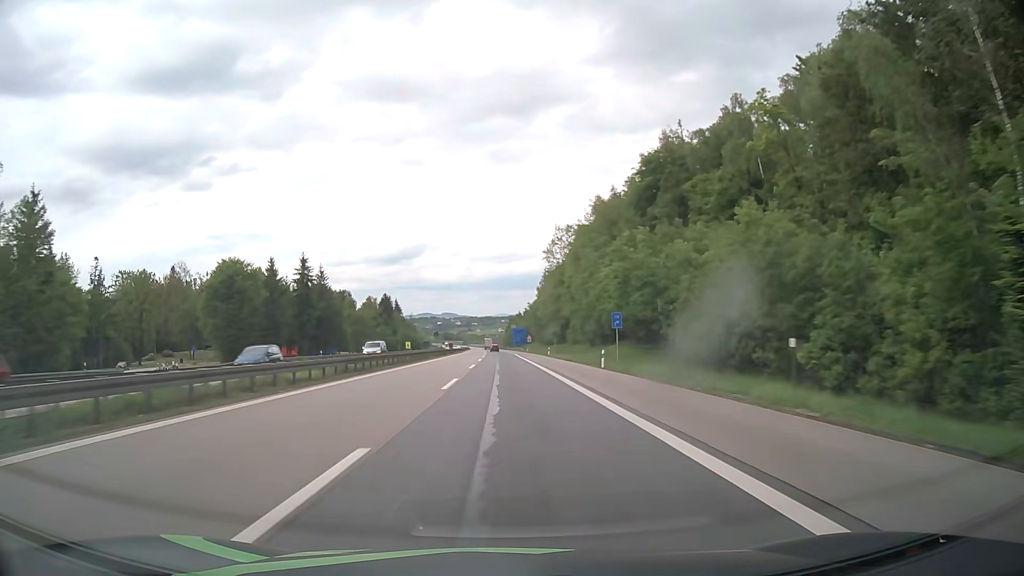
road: motorway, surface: asphalt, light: Day
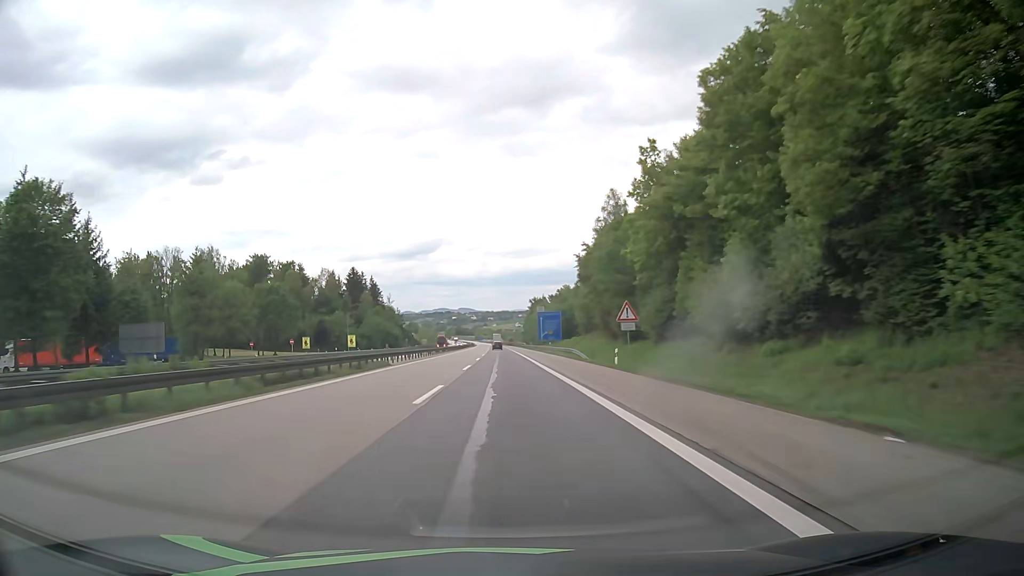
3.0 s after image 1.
(-1.1, +95.2) m; -1°
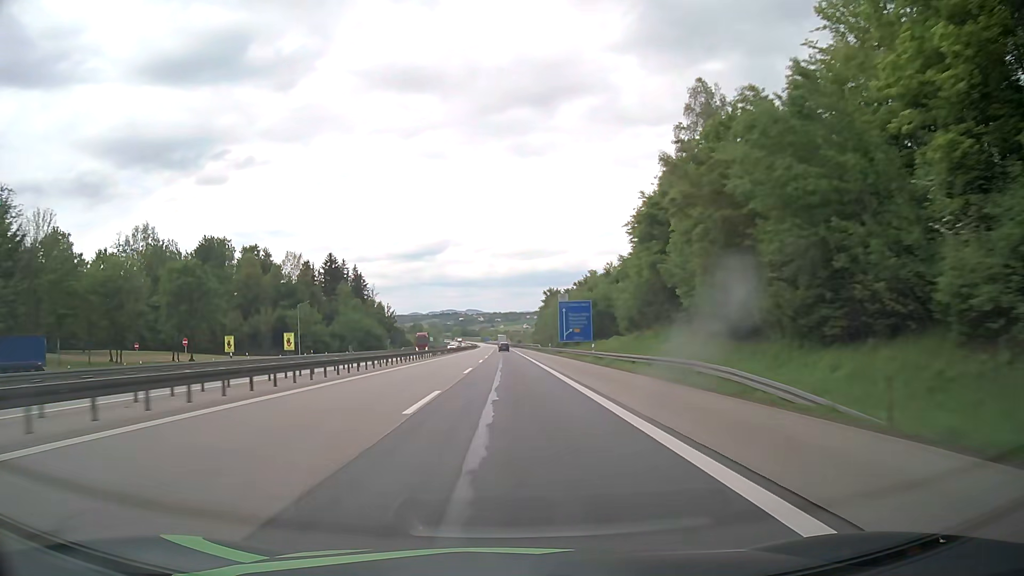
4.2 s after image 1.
(-0.3, +38.1) m; -1°
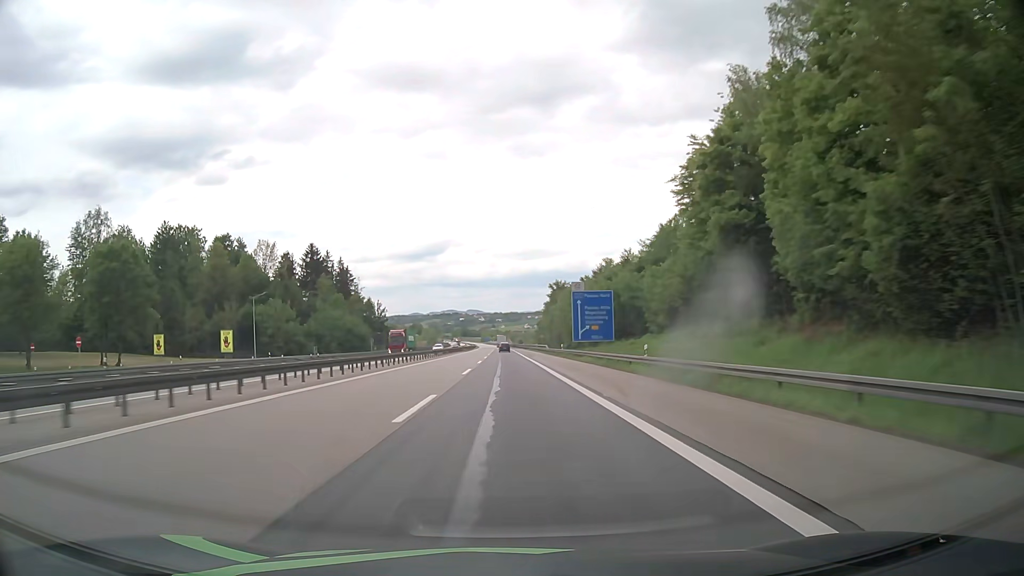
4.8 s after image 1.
(0.0, +19.1) m; 0°
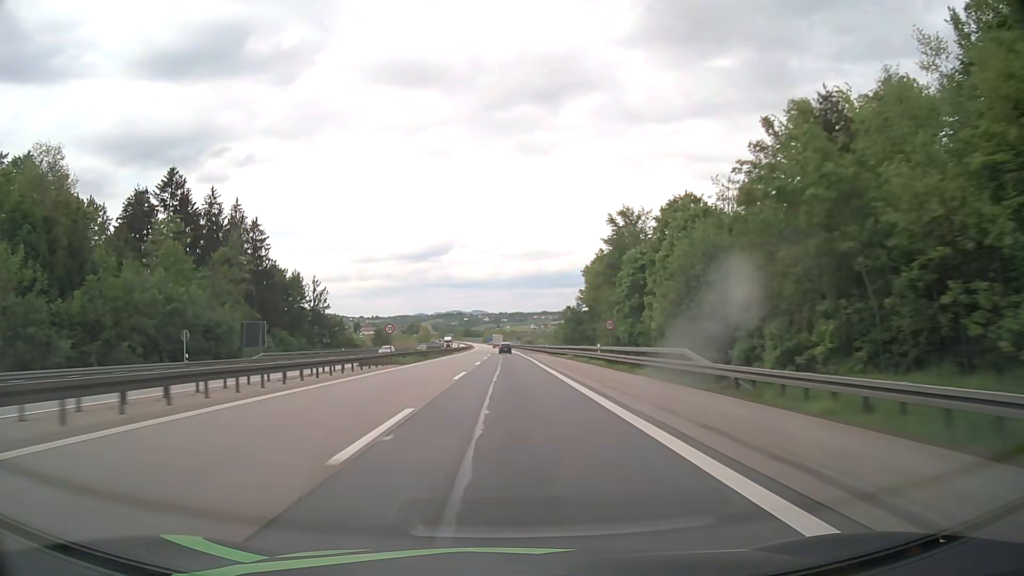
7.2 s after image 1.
(-0.1, +76.3) m; 0°
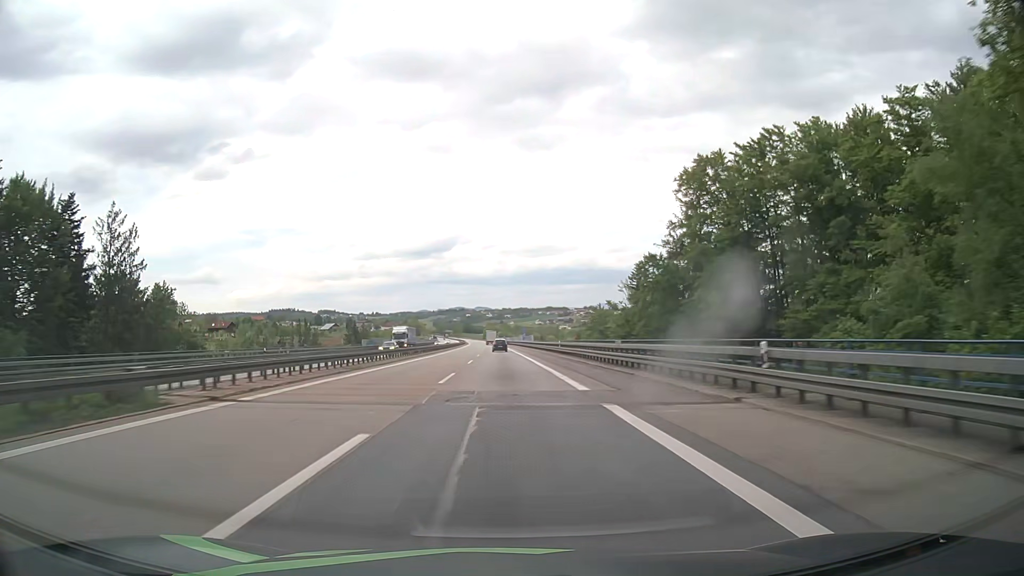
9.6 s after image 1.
(0.0, +75.7) m; 0°
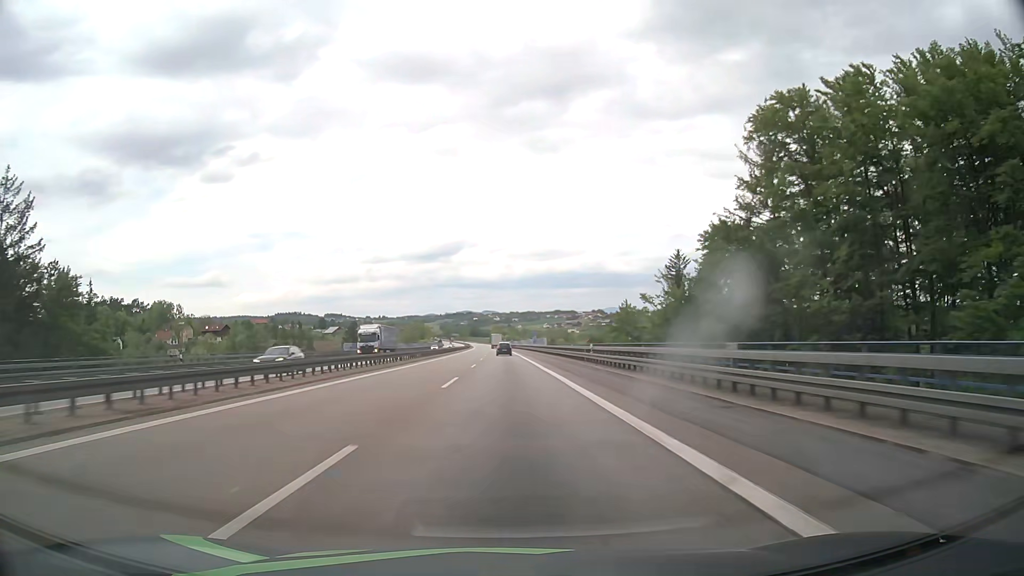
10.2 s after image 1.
(0.0, +18.6) m; 0°
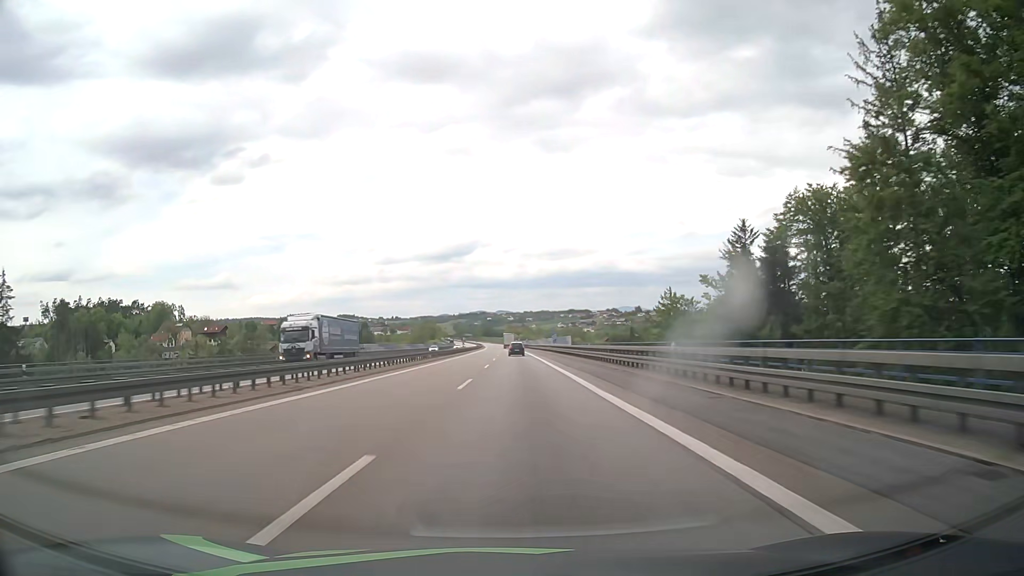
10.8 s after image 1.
(-0.2, +18.5) m; -1°
(0, +10) (0, +20) (0, +30) (0, +40) (-1, +50) (-1, +60) (-1, +70) (-1, +80) (-2, +90) (-2, +100) m
